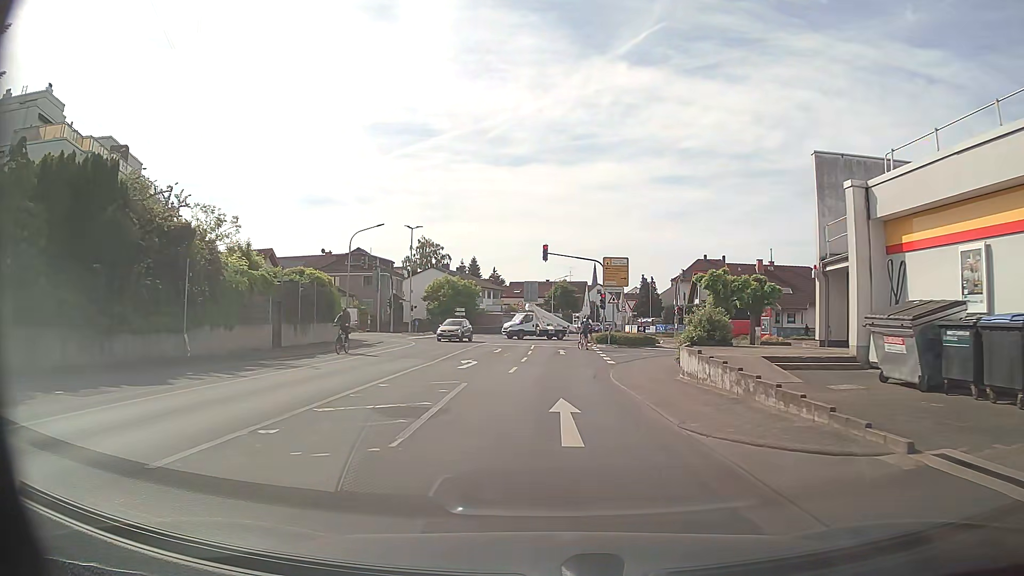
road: tertiary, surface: asphalt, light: Day
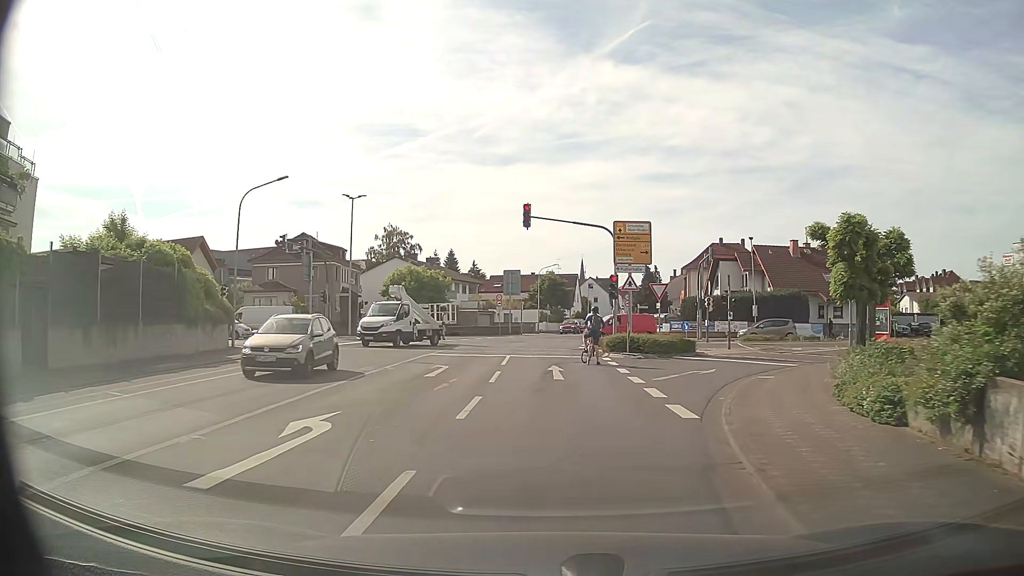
(+0.2, +15.4) m; +1°
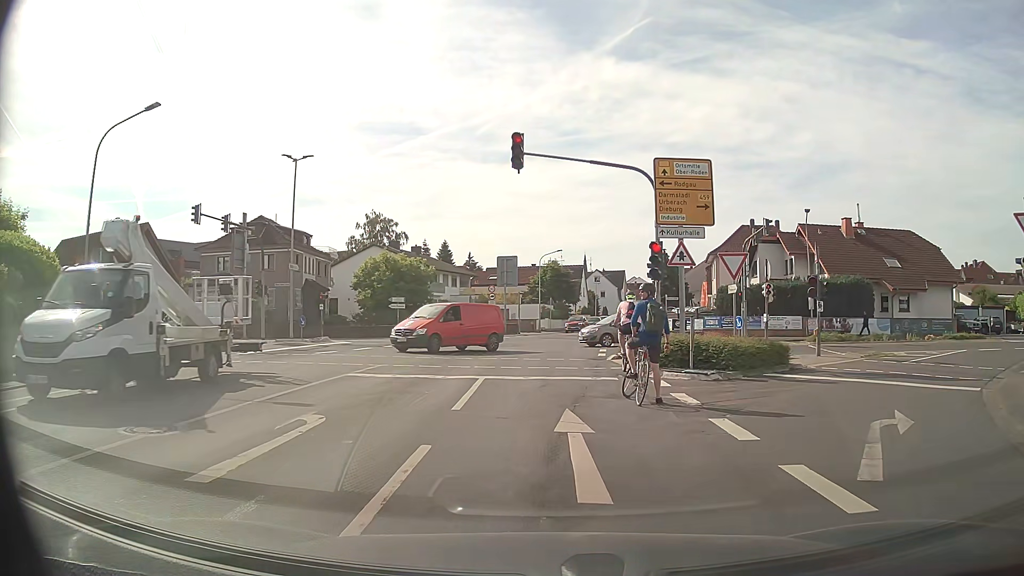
(+0.1, +11.1) m; +1°
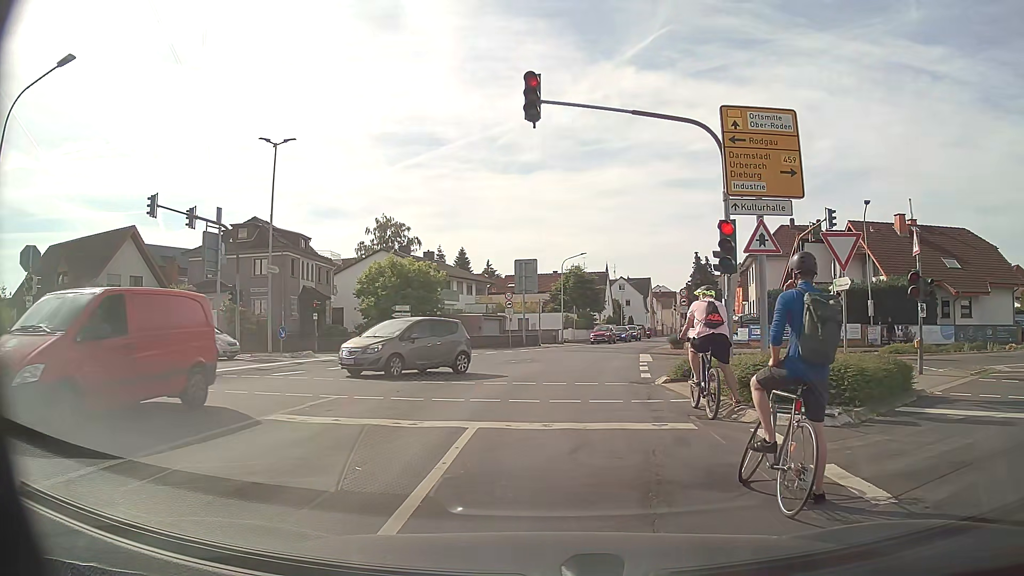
(-0.1, +5.4) m; -3°
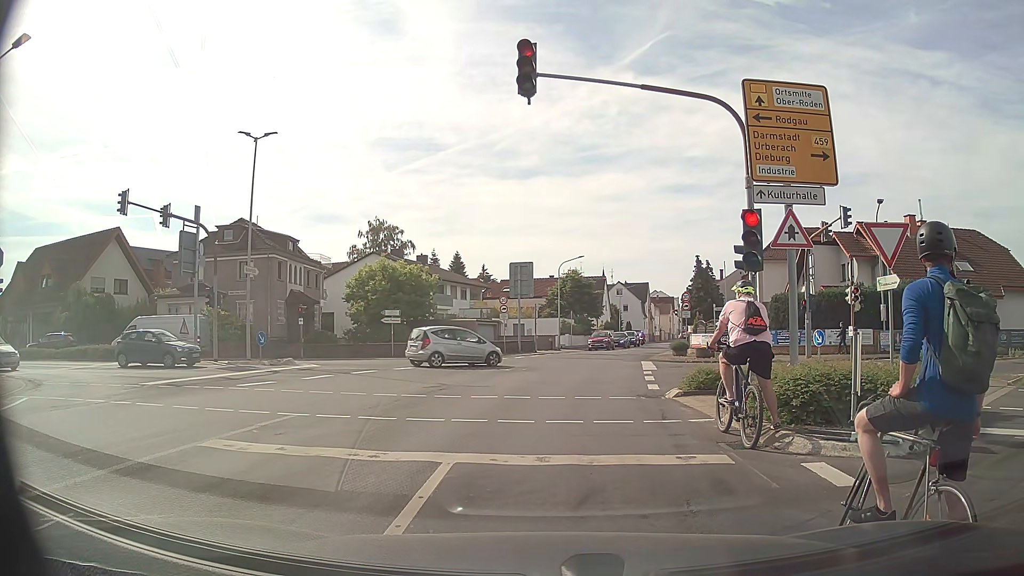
(0.0, +1.9) m; -1°
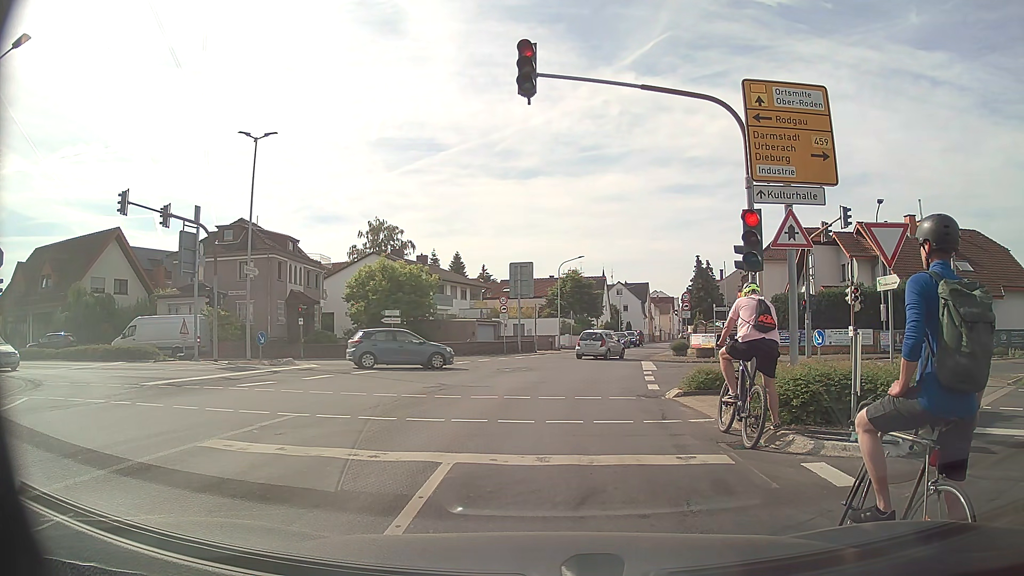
(0.0, 0.0) m; 0°
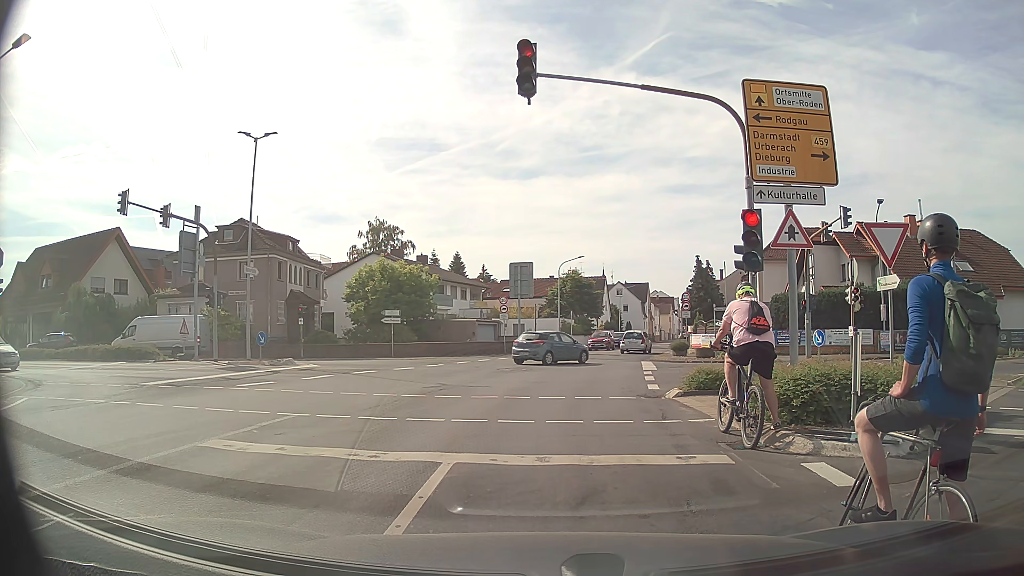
(0.0, 0.0) m; 0°
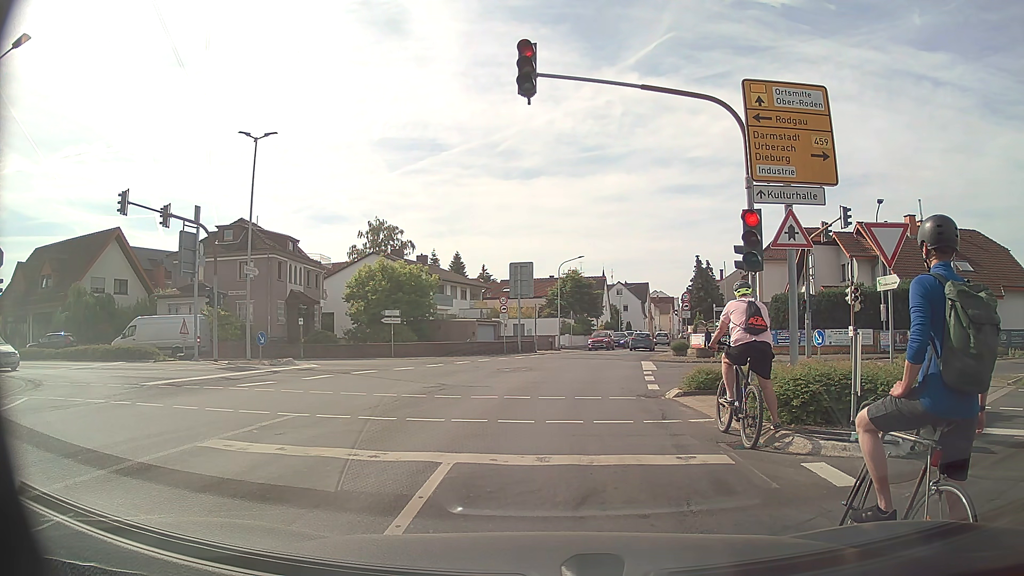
(0.0, 0.0) m; 0°
(0, +10) (+1, +20) (+3, +30) (+5, +40) (+8, +49) (+10, +59) (+13, +68) (+16, +78) (+19, +88) (+22, +97) m
